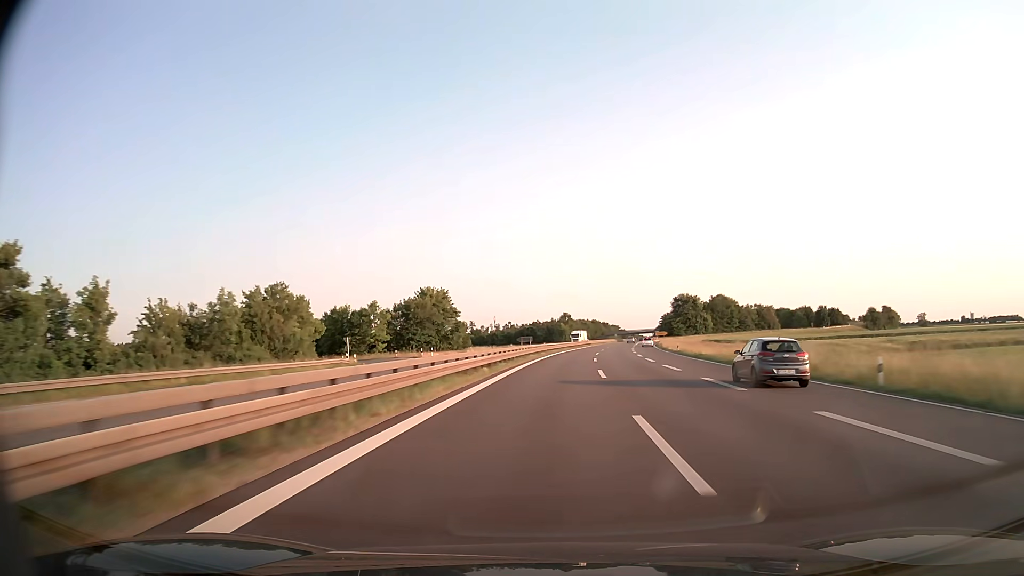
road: trunk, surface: asphalt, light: Day
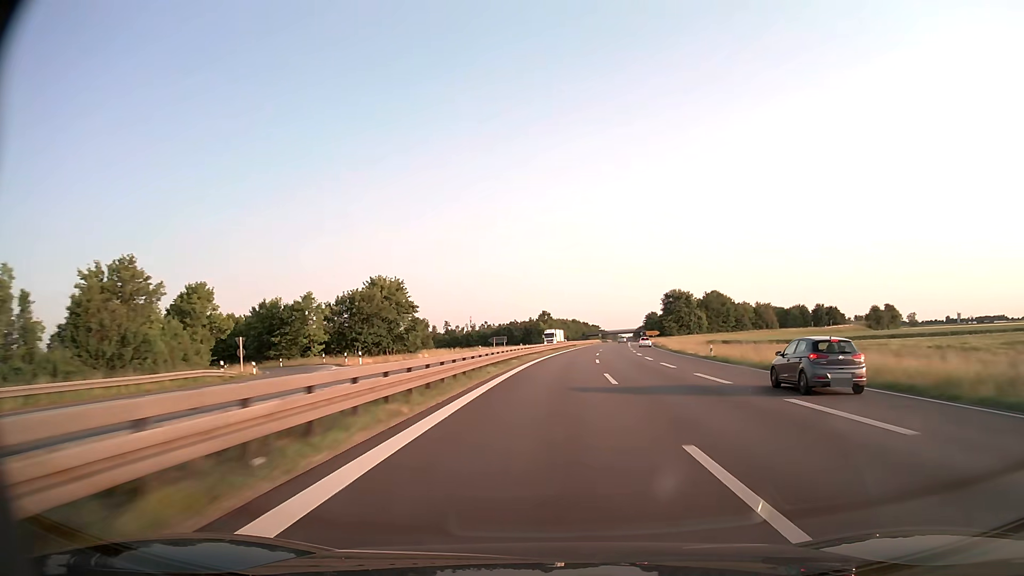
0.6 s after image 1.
(+0.3, +21.7) m; +2°
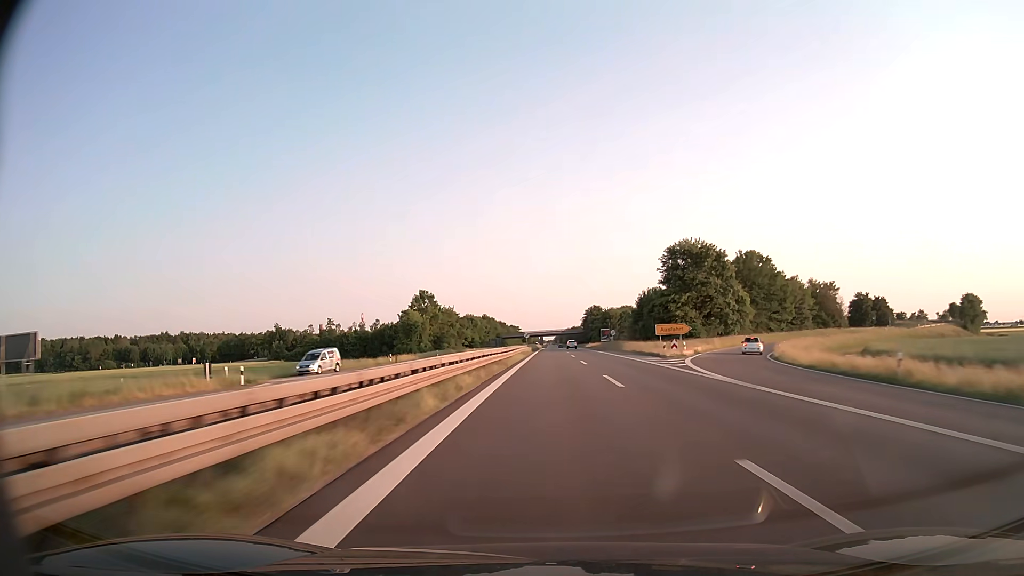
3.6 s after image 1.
(+7.9, +109.8) m; +7°
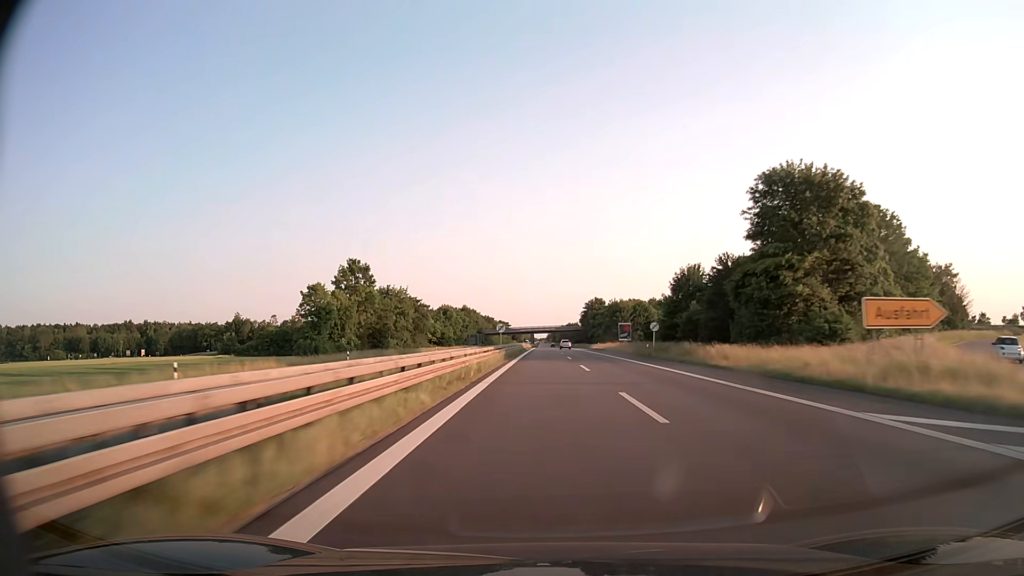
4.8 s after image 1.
(+0.2, +44.8) m; 0°
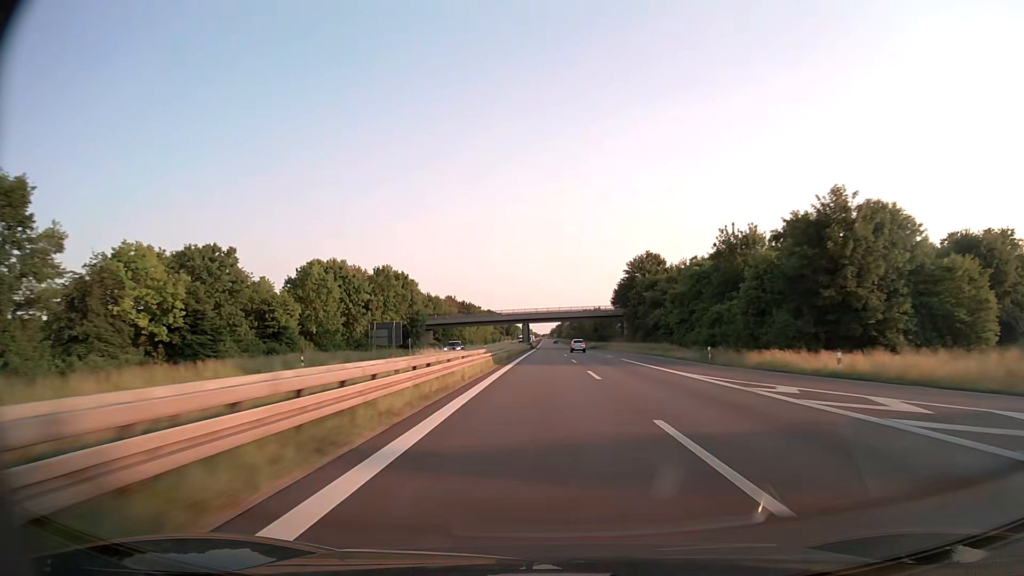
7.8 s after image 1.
(-0.2, +114.3) m; 0°
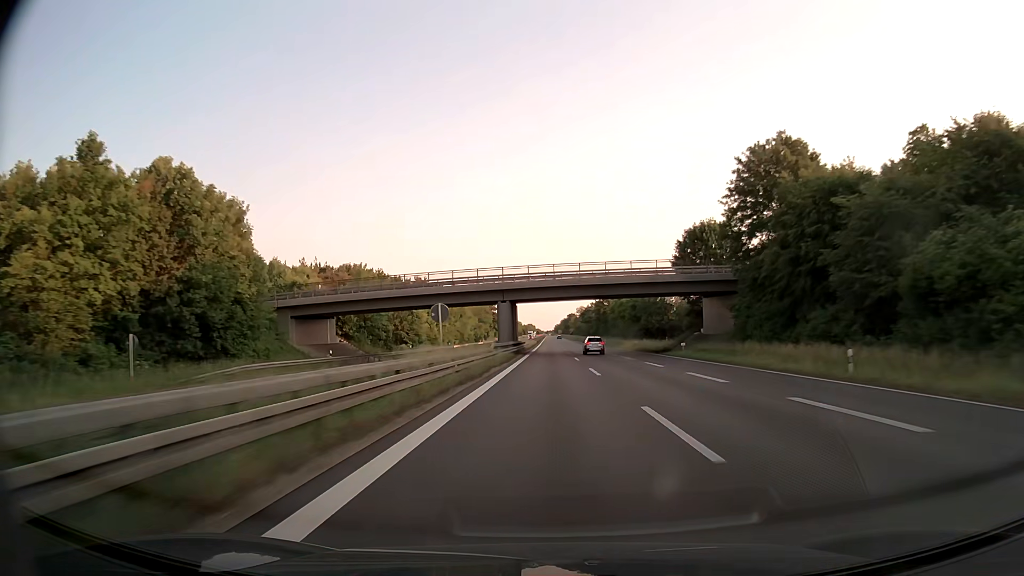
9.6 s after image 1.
(0.0, +70.1) m; 0°
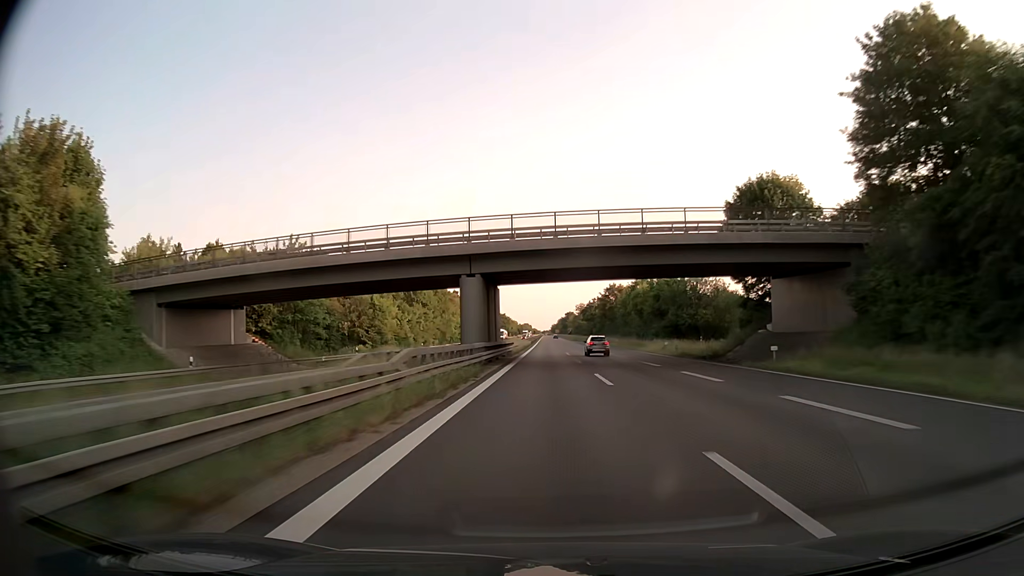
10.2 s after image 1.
(0.0, +23.6) m; 0°
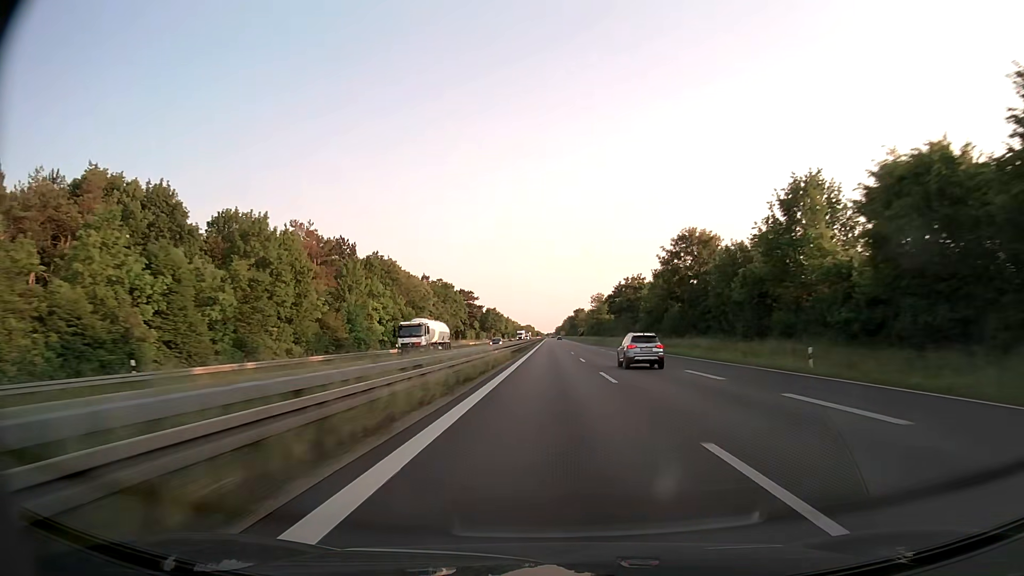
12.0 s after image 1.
(+0.1, +71.6) m; 0°
(0, +10) (0, +20) (0, +30) (0, +40) (0, +50) (0, +60) (0, +70) (0, +80) (0, +90) (0, +100) m
